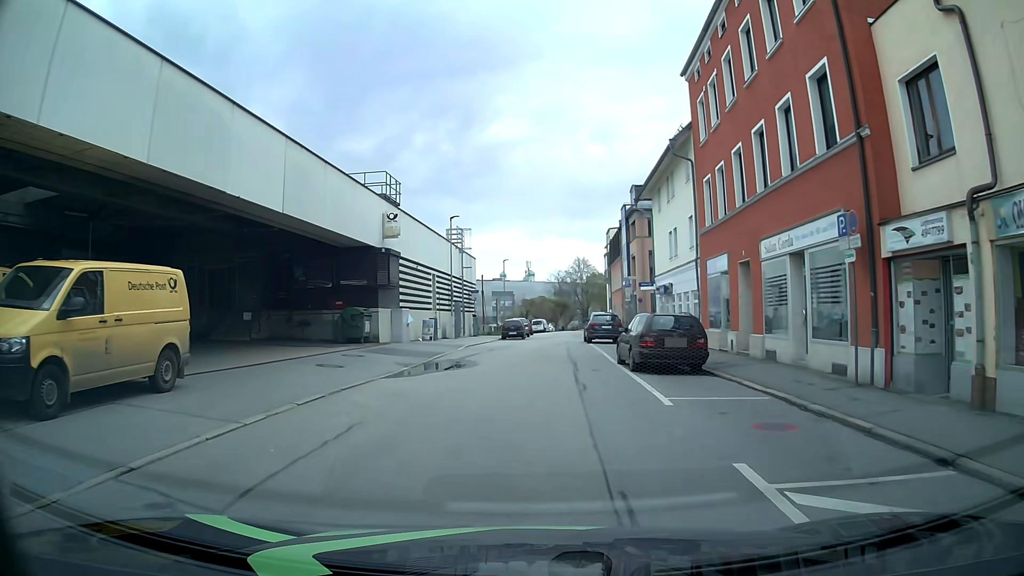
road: residential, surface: asphalt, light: Day
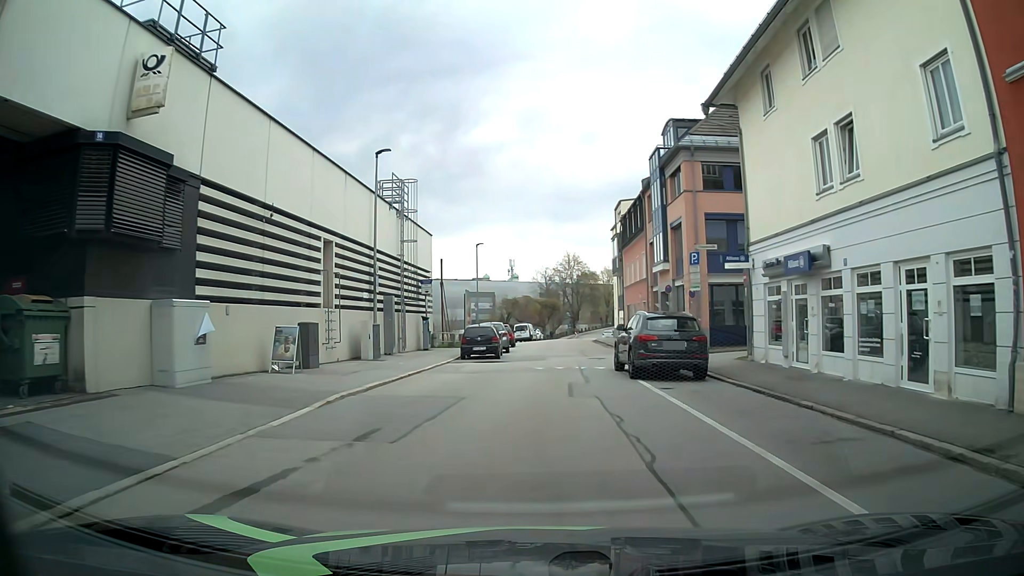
(+0.4, +19.2) m; +3°
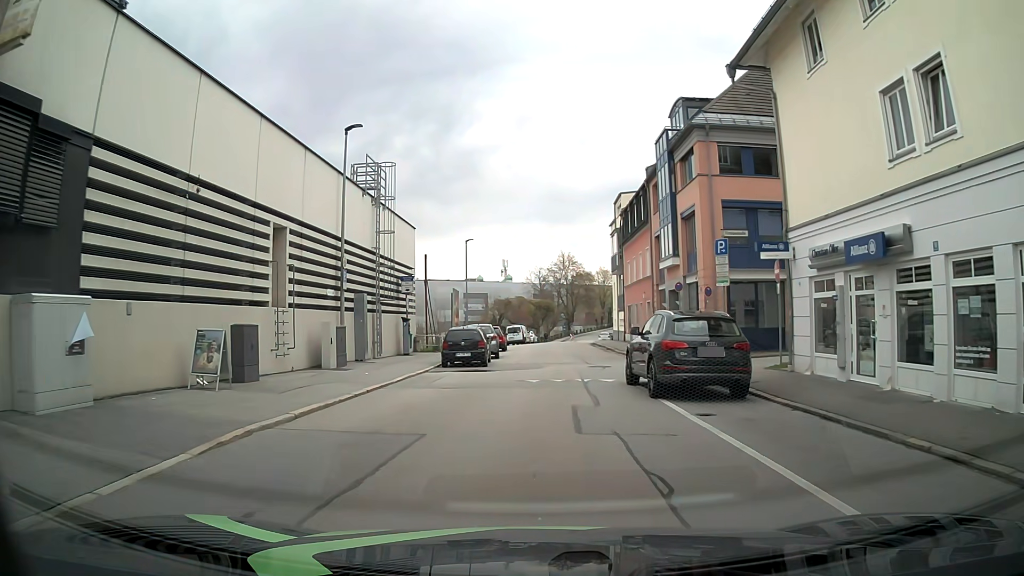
(-0.1, +3.7) m; -1°
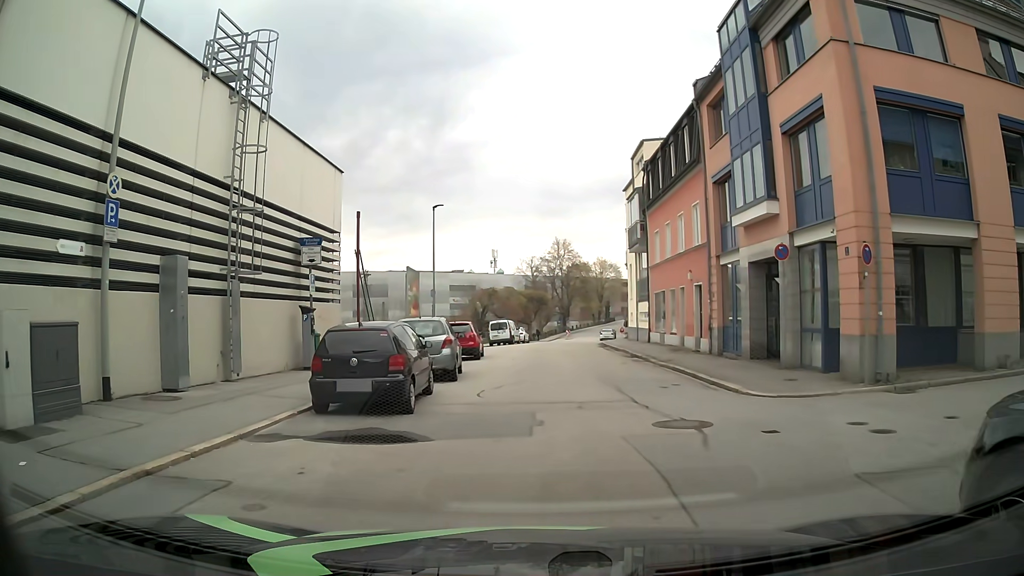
(0.0, +12.8) m; +1°
